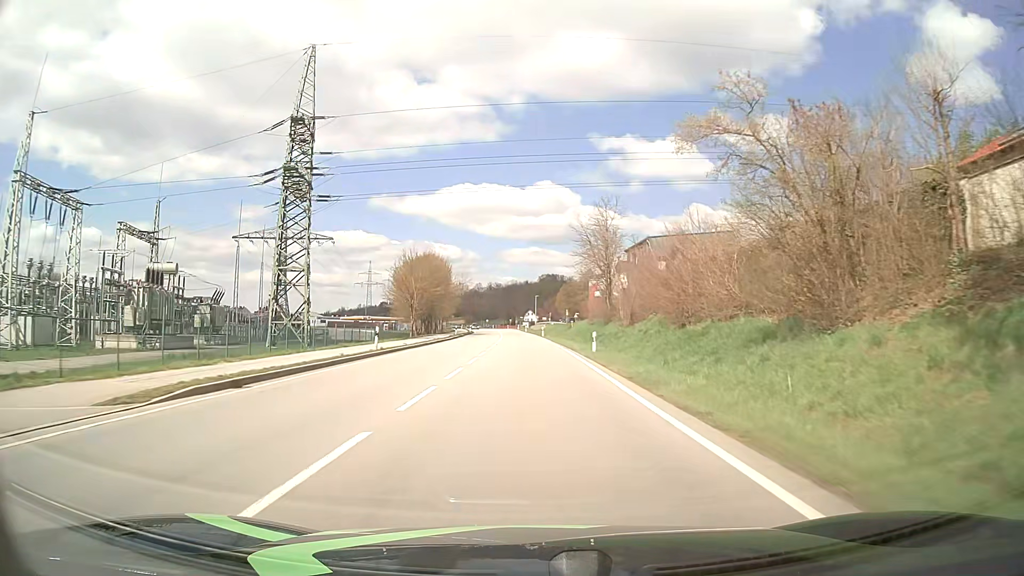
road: primary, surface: asphalt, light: Day
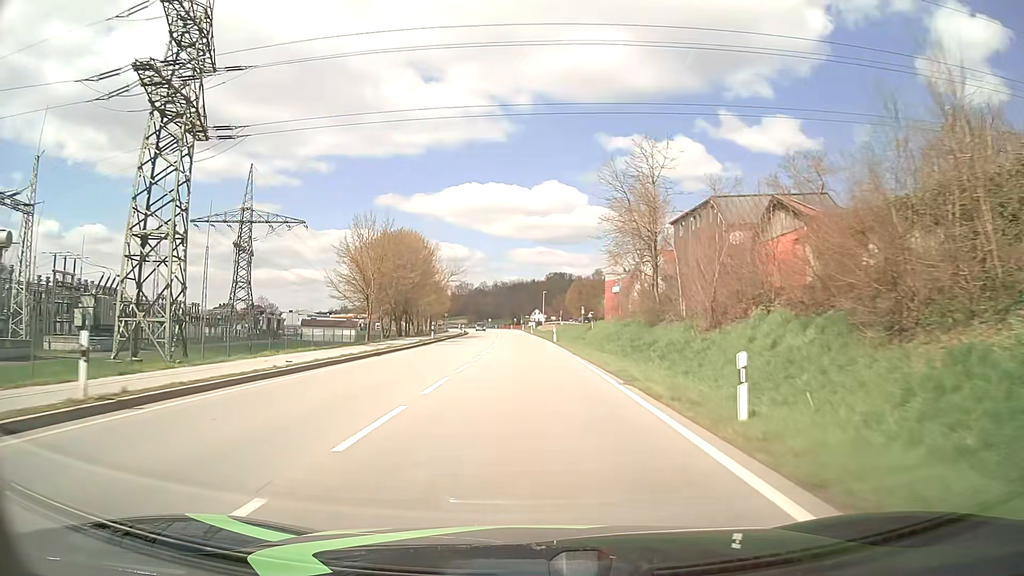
(0.0, +21.5) m; 0°
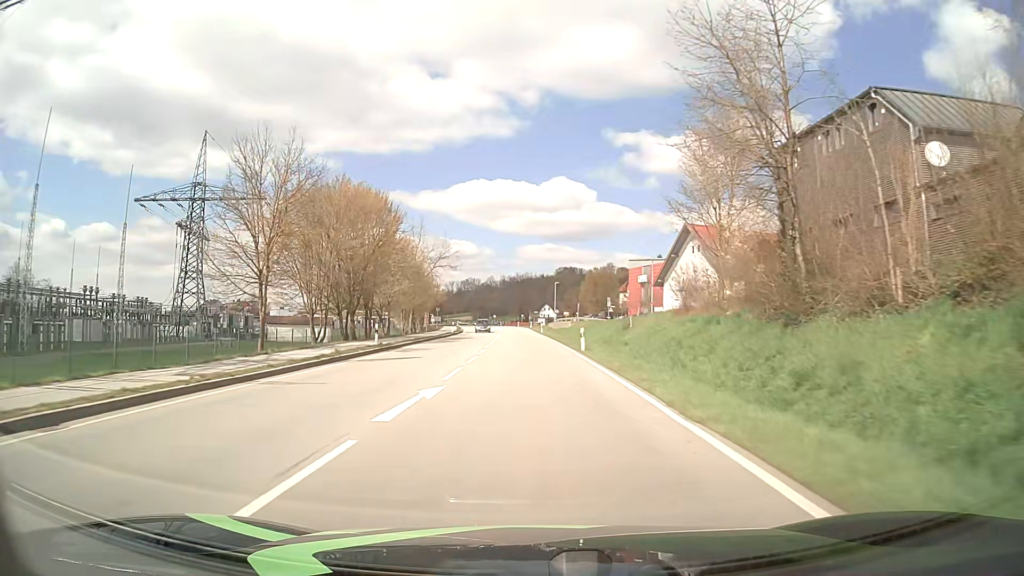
(-0.2, +21.5) m; -1°
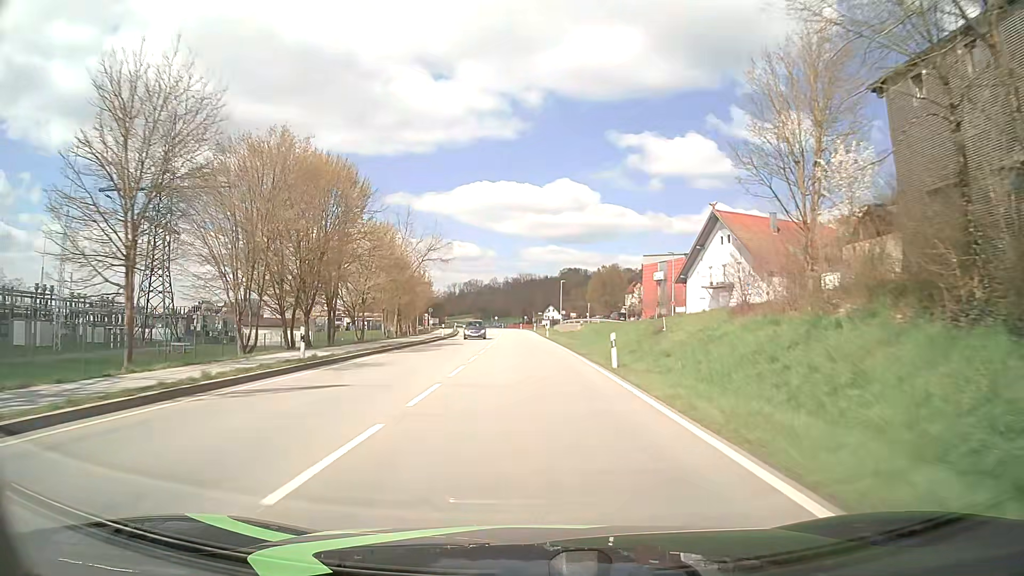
(0.0, +10.8) m; 0°
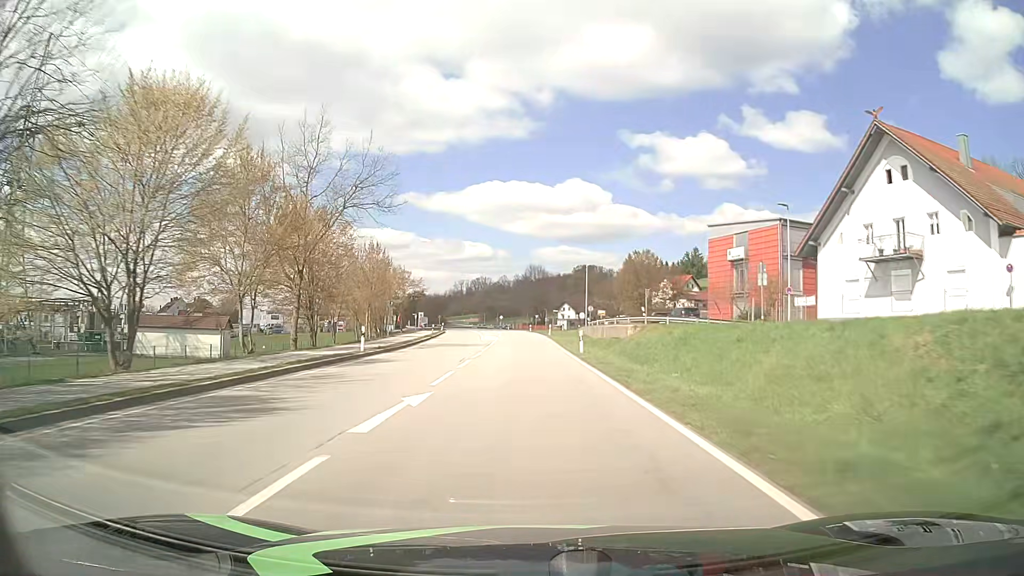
(-0.3, +32.3) m; -1°
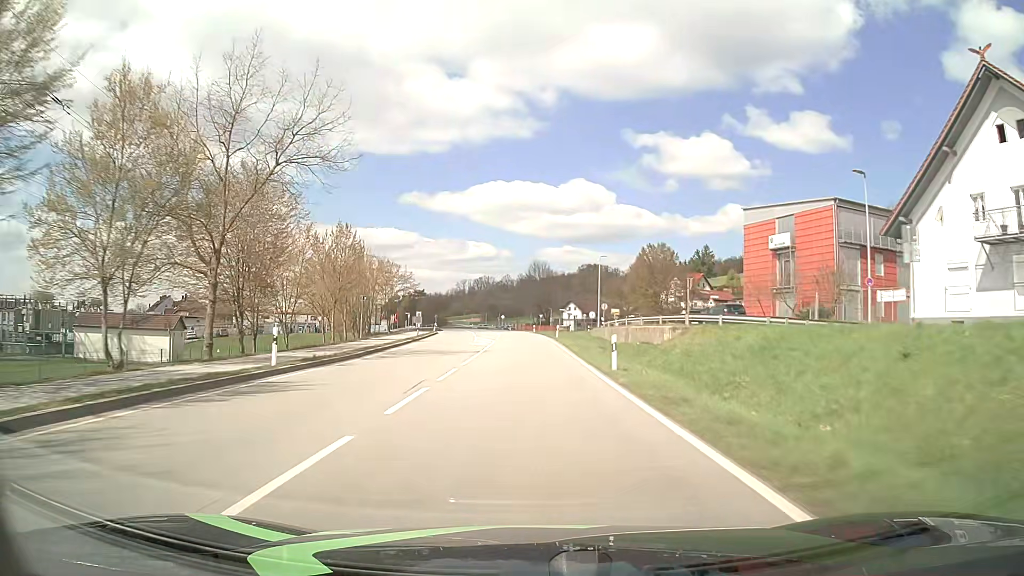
(0.0, +10.8) m; 0°
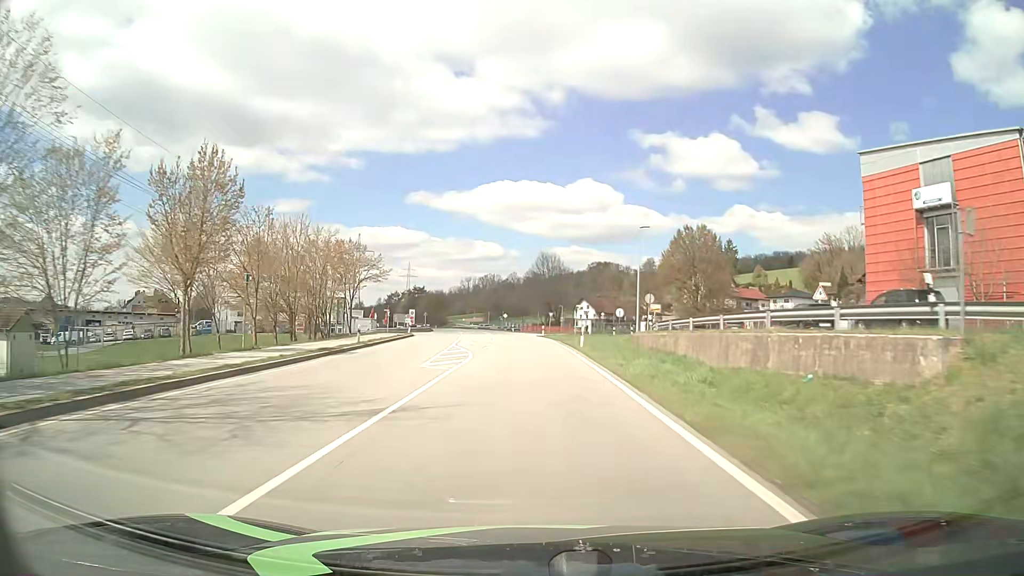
(-0.1, +21.6) m; -1°
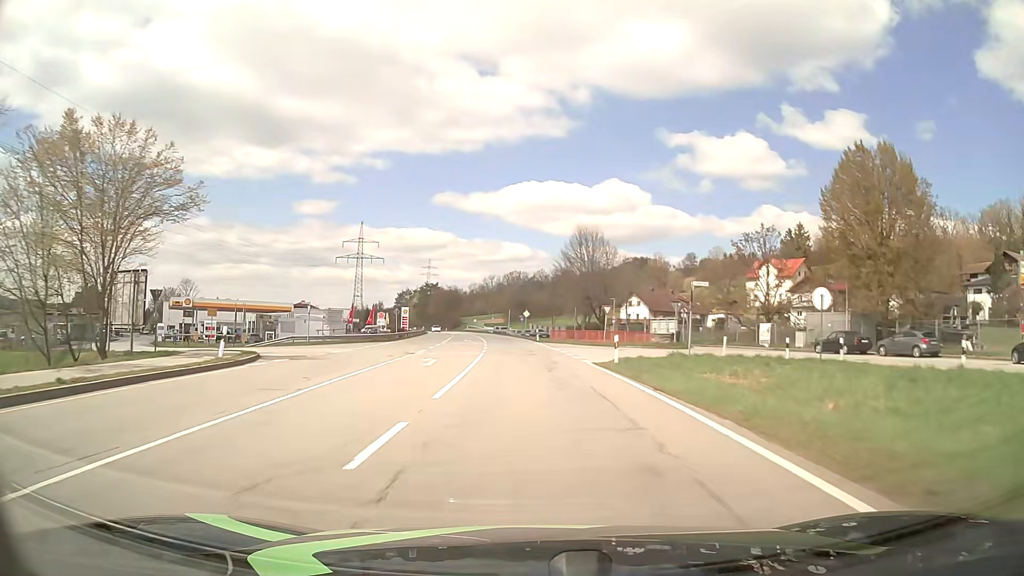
(-0.8, +43.1) m; -2°
(0, +10) (0, +20) (-1, +30) (-1, +40) (-2, +50) (-2, +60) (-3, +70) (-4, +80) (-6, +90) (-7, +100) m
